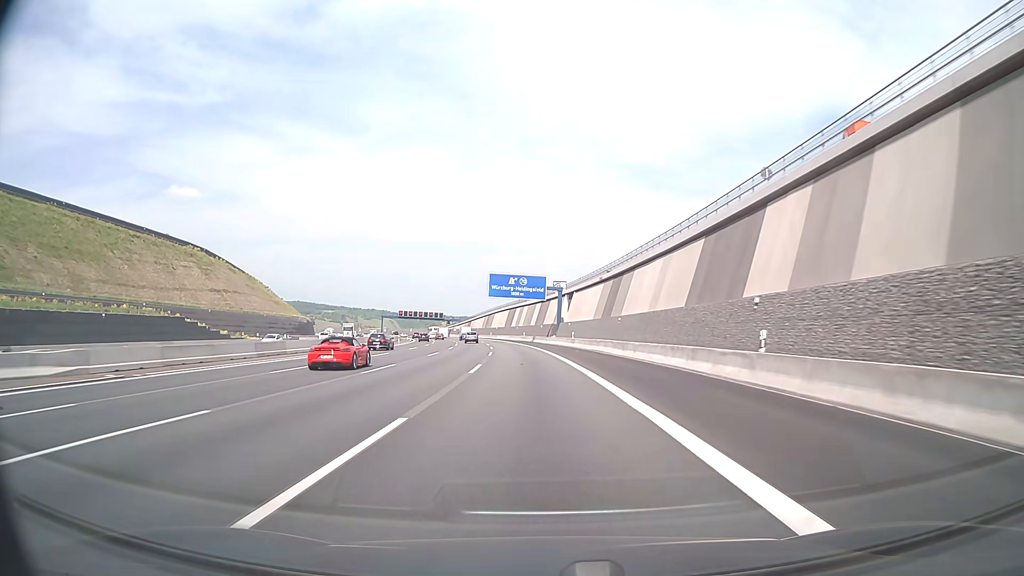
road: motorway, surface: asphalt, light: Day
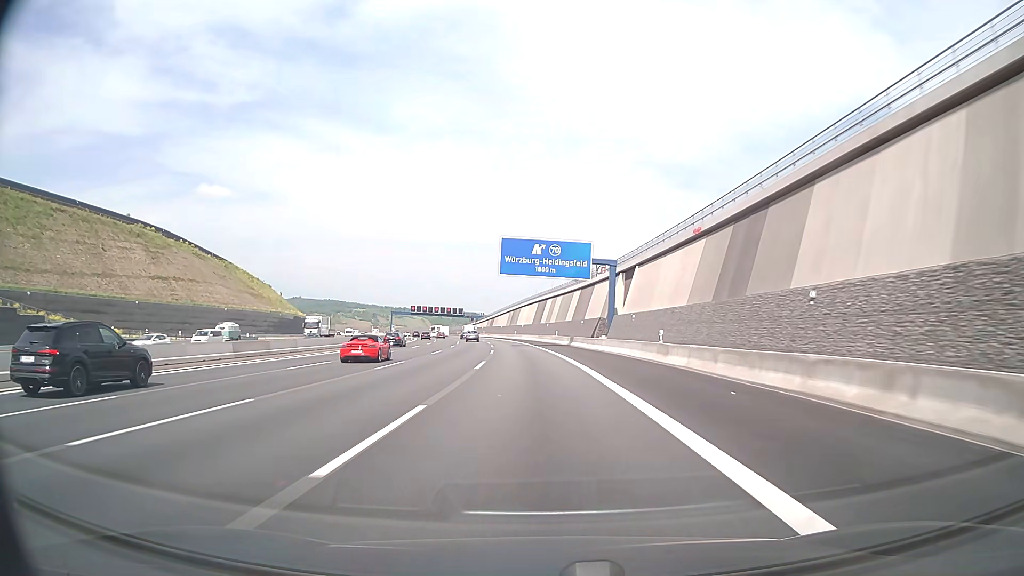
(-0.9, +34.7) m; -3°
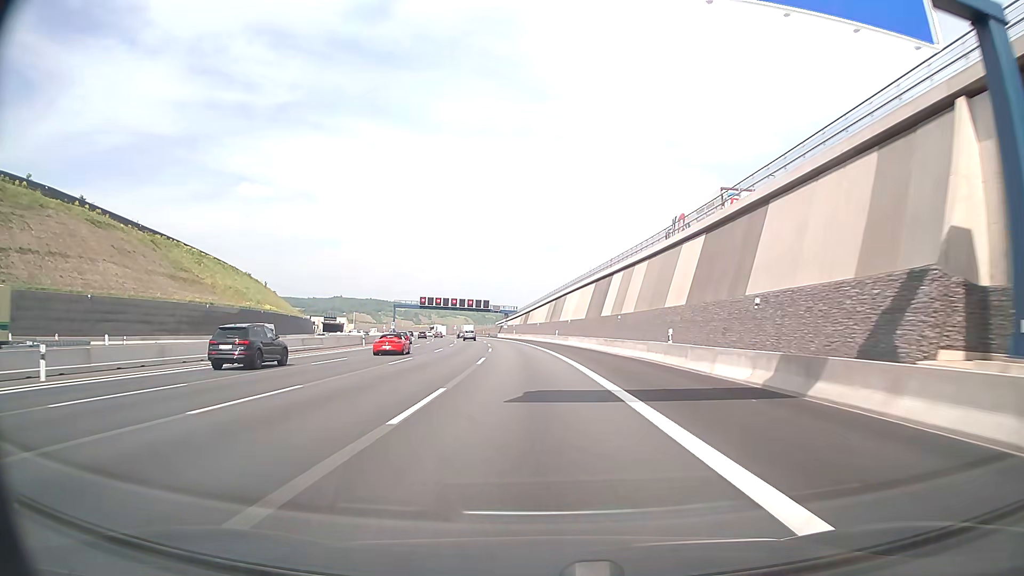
(-1.8, +51.0) m; -4°
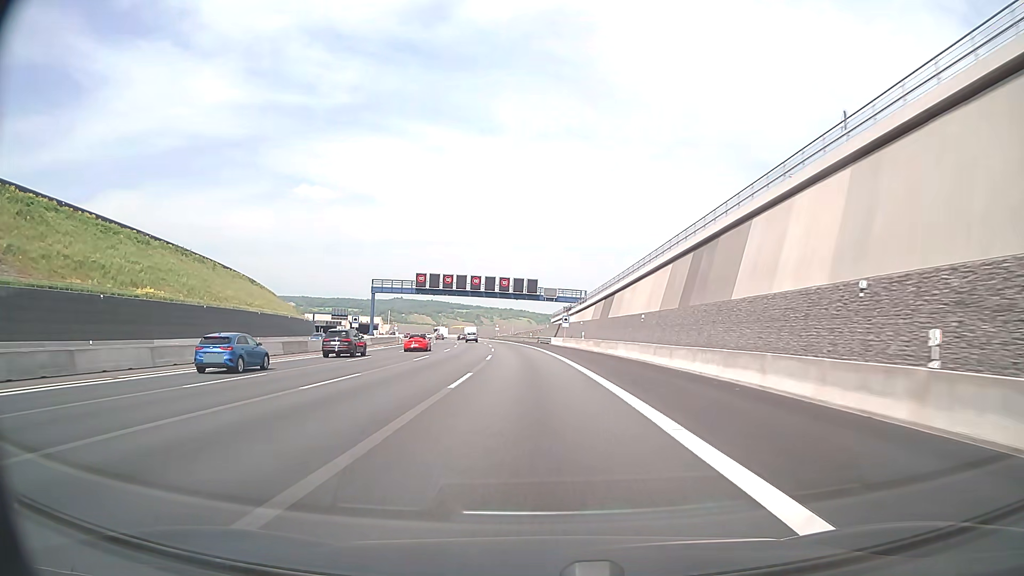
(-3.1, +66.8) m; -5°
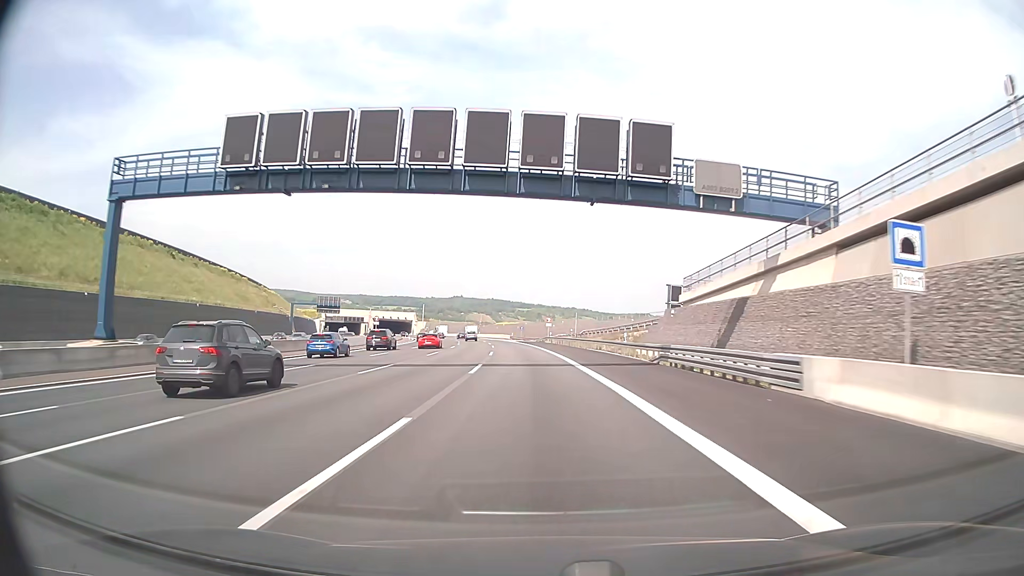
(-3.0, +66.7) m; -5°
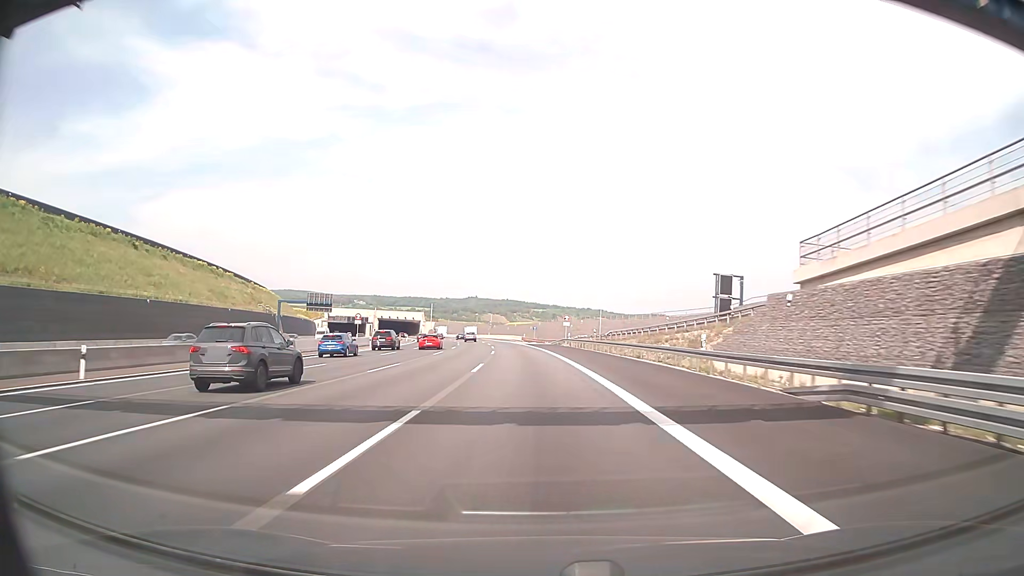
(-0.2, +16.6) m; -1°
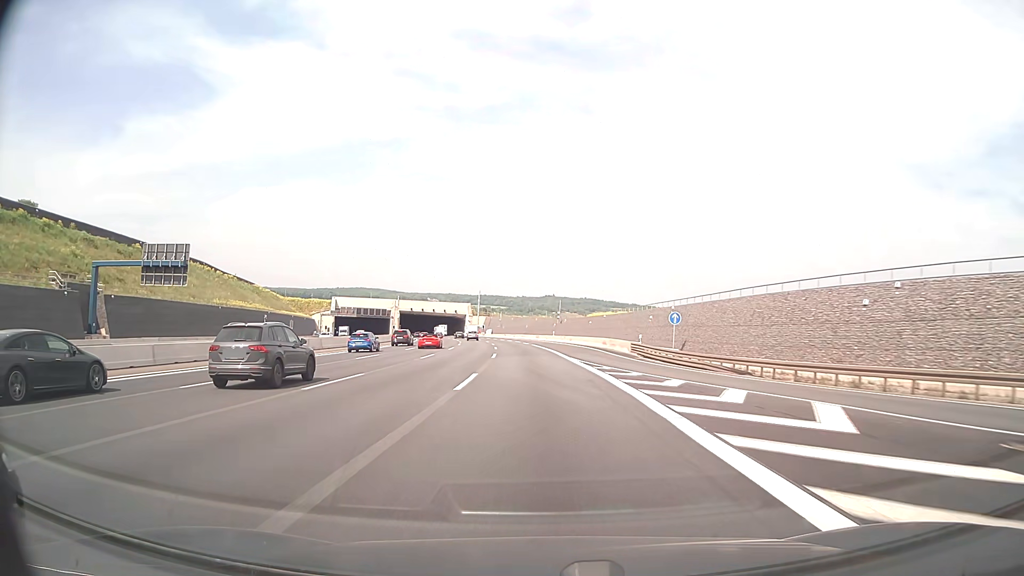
(-4.6, +82.6) m; -6°
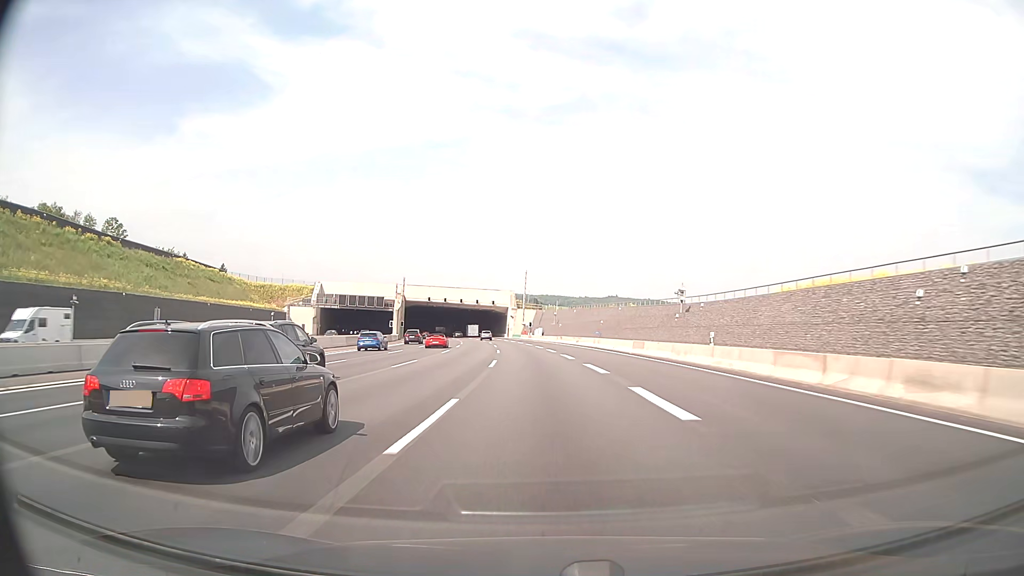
(-3.1, +65.2) m; -5°
(0, +10) (0, +20) (-1, +30) (-1, +40) (-2, +50) (-2, +60) (-3, +70) (-4, +80) (-5, +90) (-7, +100) m
